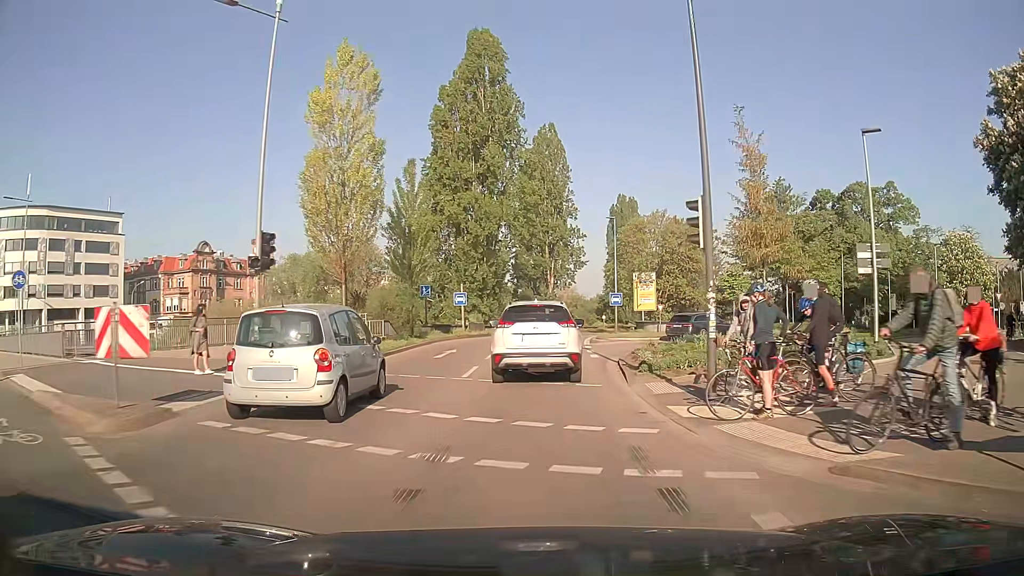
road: primary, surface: asphalt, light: Day
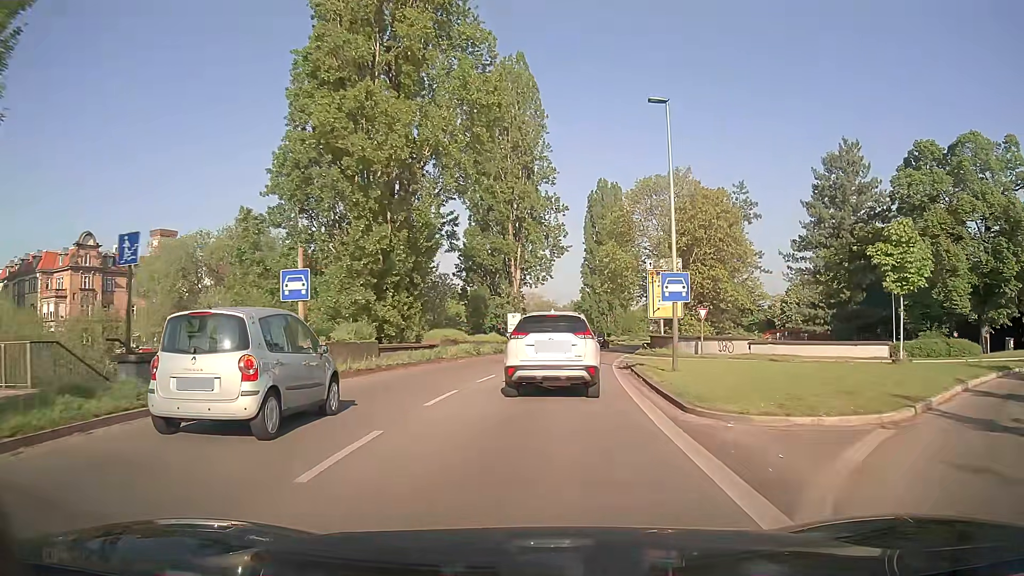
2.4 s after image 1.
(+0.5, +27.5) m; +3°
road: trunk
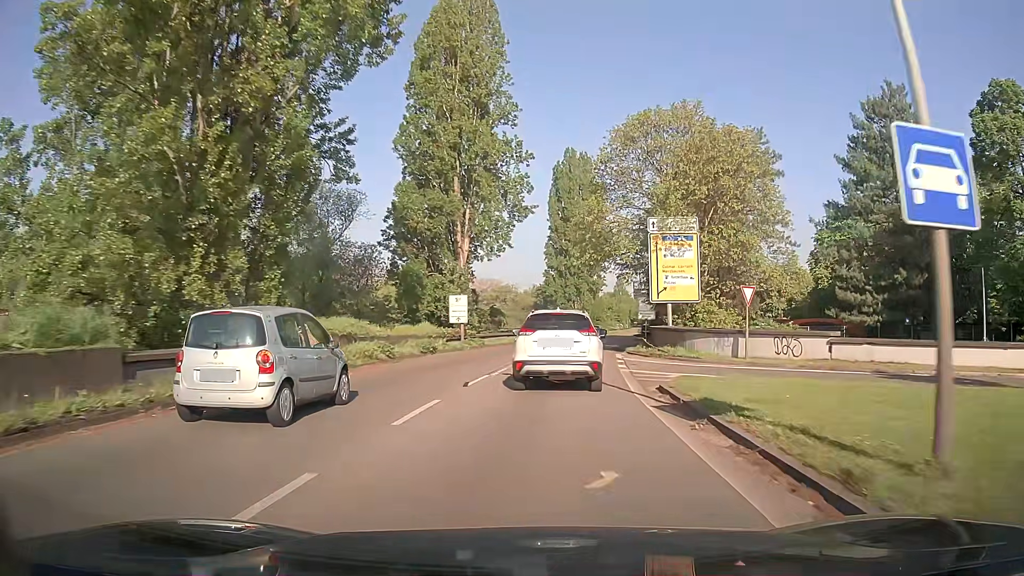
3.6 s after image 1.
(+0.2, +14.6) m; +3°
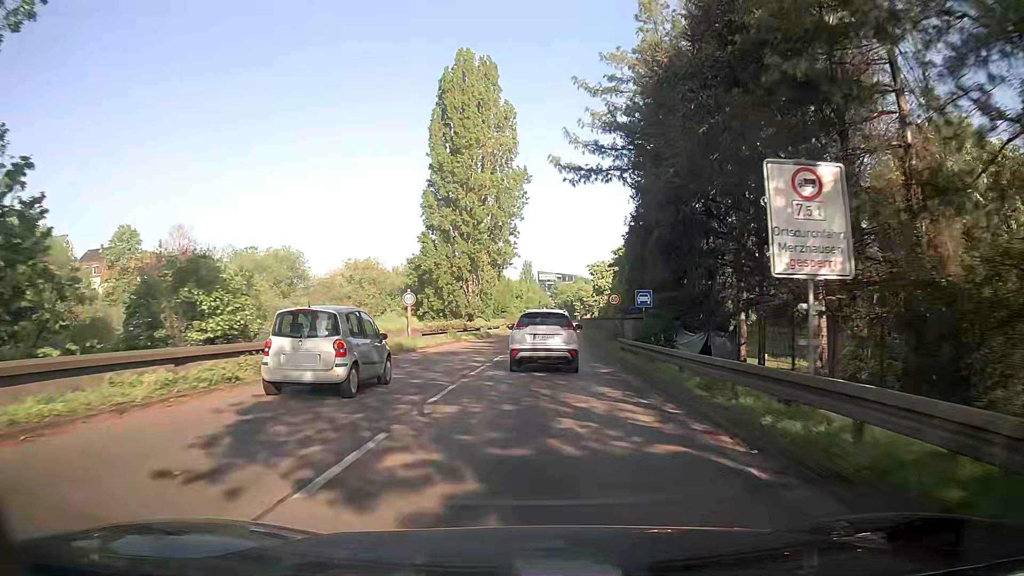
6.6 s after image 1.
(+2.8, +40.0) m; +8°
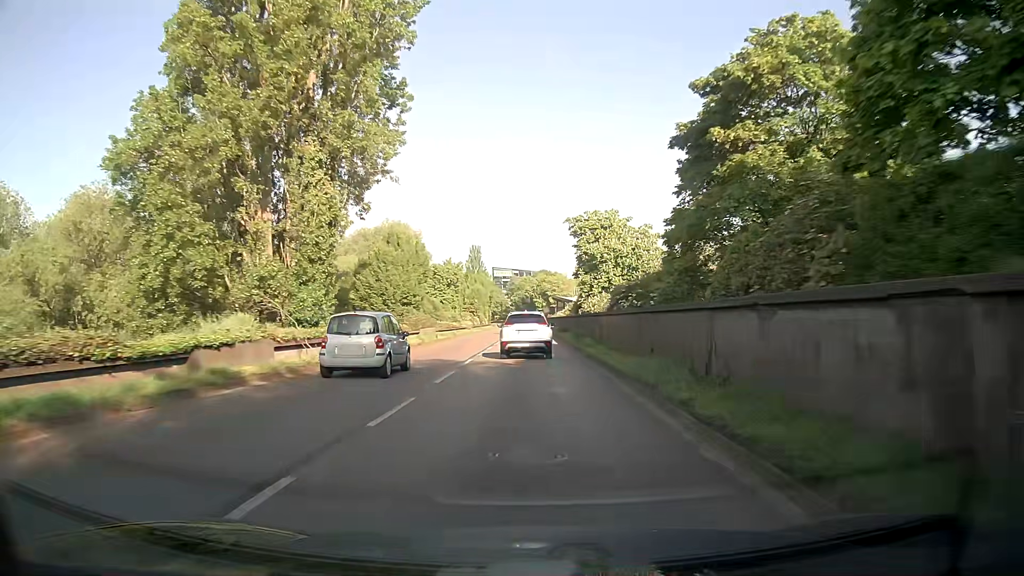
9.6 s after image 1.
(+1.6, +44.6) m; +3°
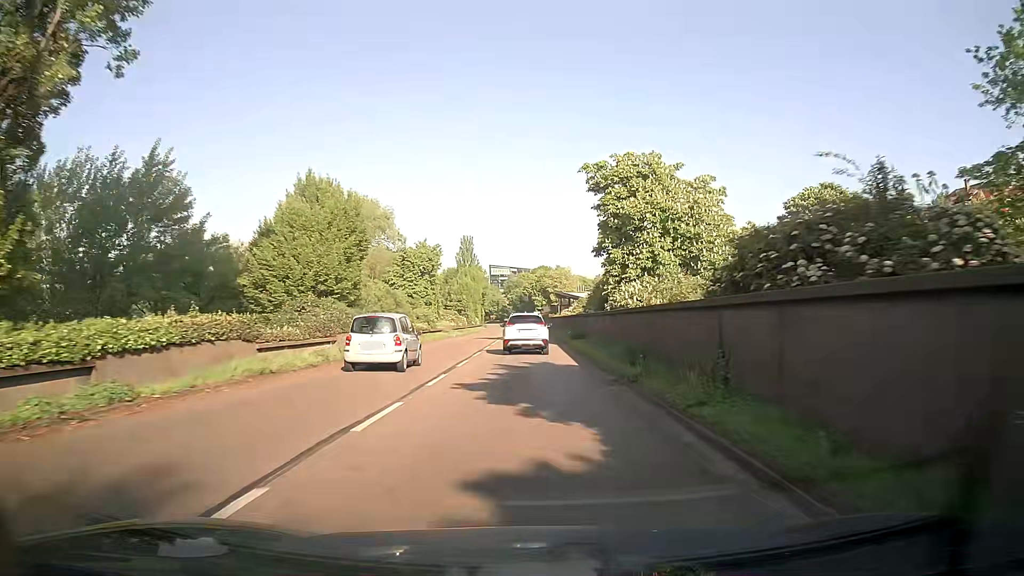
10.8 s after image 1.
(+0.1, +18.5) m; 0°
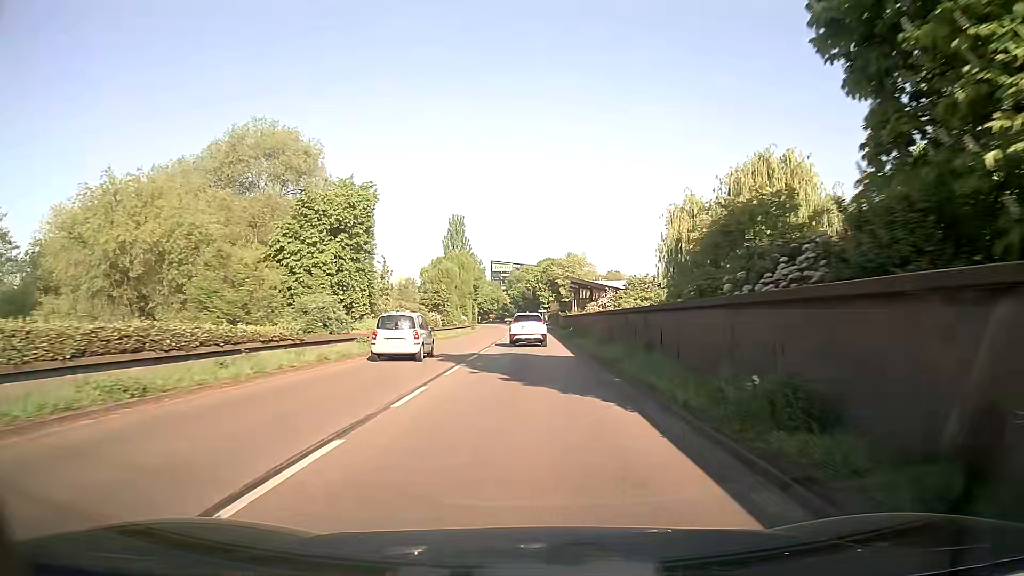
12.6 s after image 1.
(0.0, +28.0) m; 0°
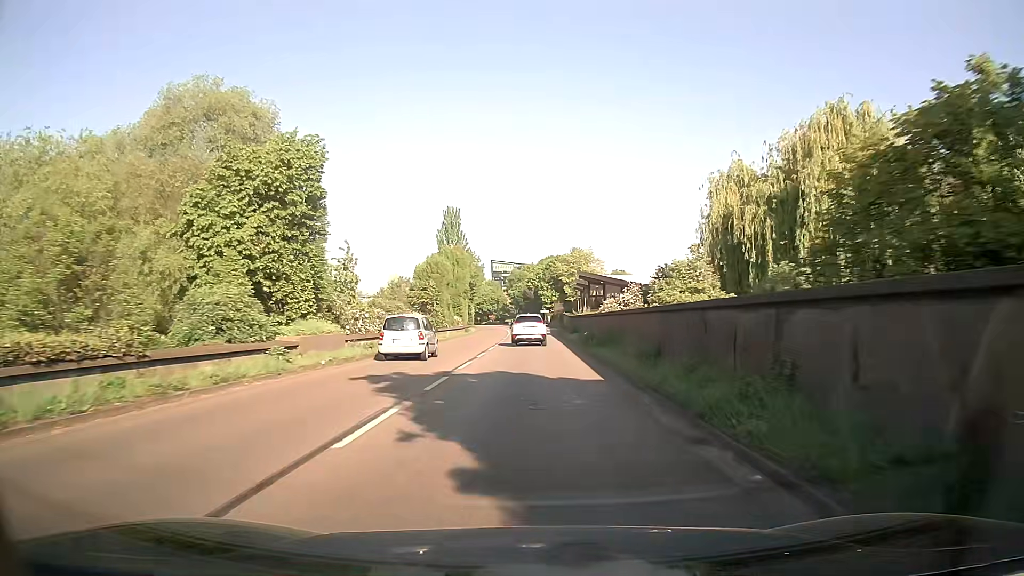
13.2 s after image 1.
(0.0, +9.4) m; 0°
(0, +10) (0, +20) (0, +30) (0, +40) (-1, +50) (-1, +60) (-1, +70) (-1, +80) (-2, +90) (-3, +100) m
